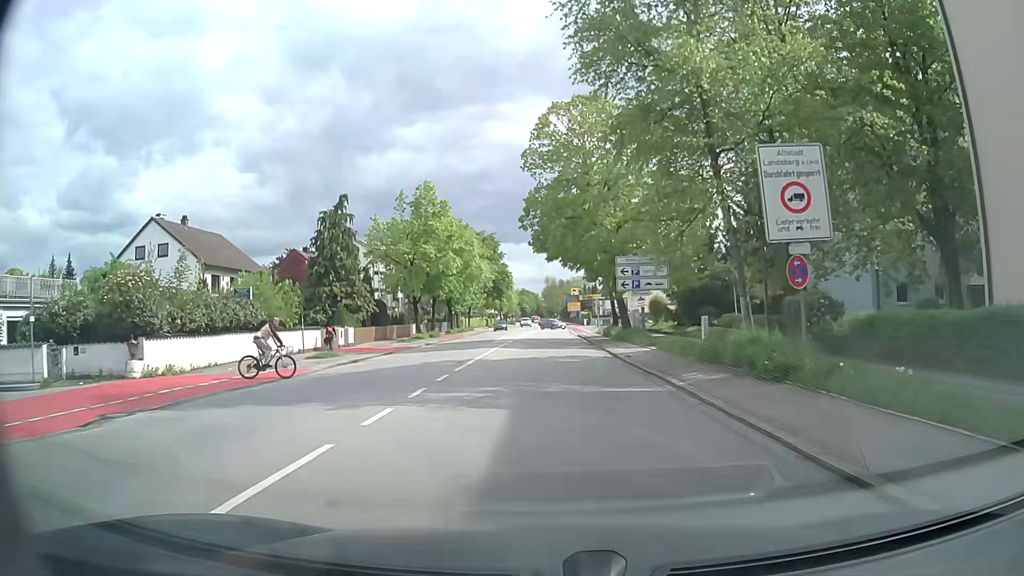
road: secondary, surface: asphalt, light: Day
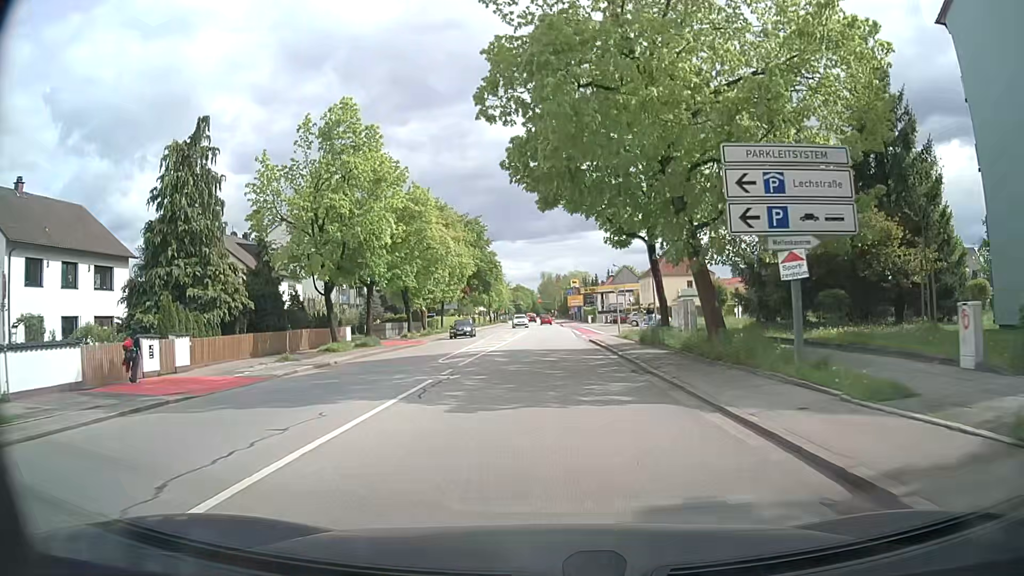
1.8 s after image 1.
(+0.1, +21.0) m; +1°
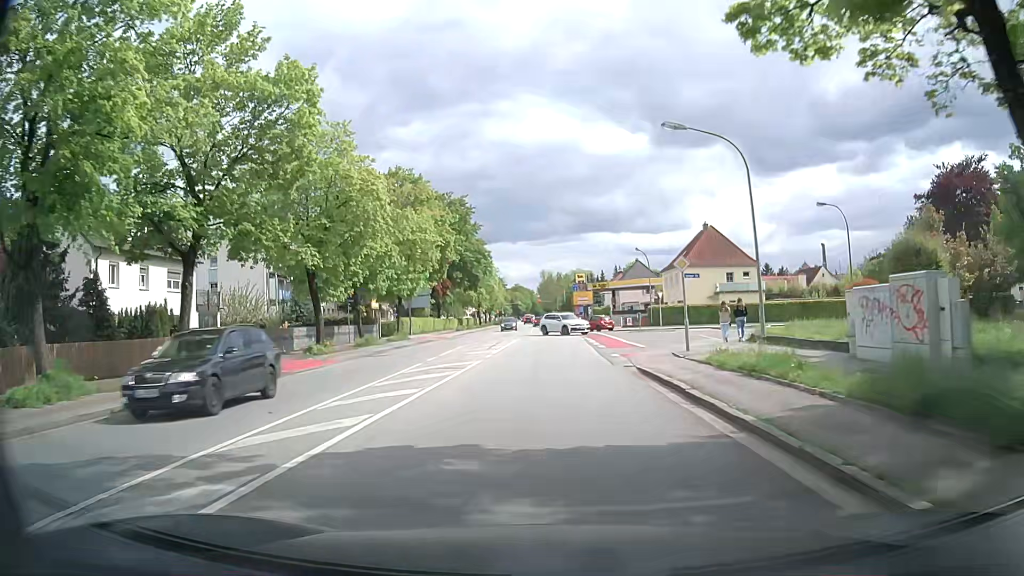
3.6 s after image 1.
(-0.2, +21.2) m; -1°
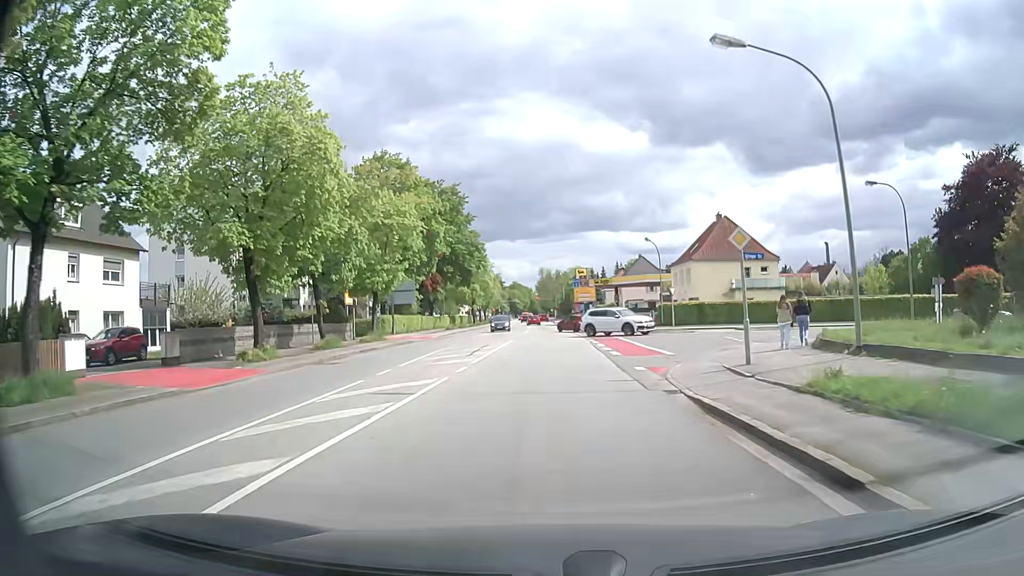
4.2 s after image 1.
(0.0, +7.0) m; 0°
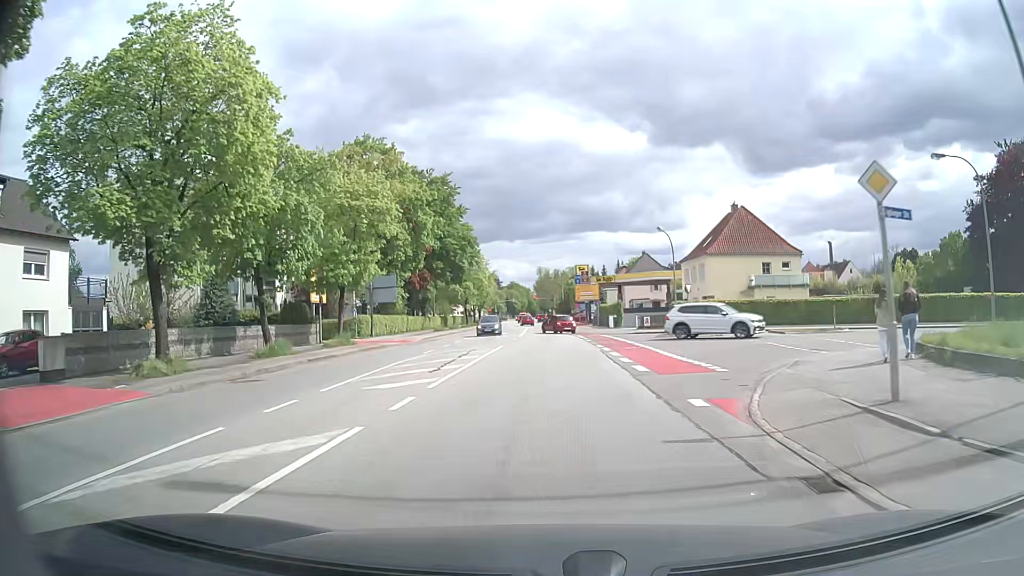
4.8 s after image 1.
(0.0, +6.9) m; 0°
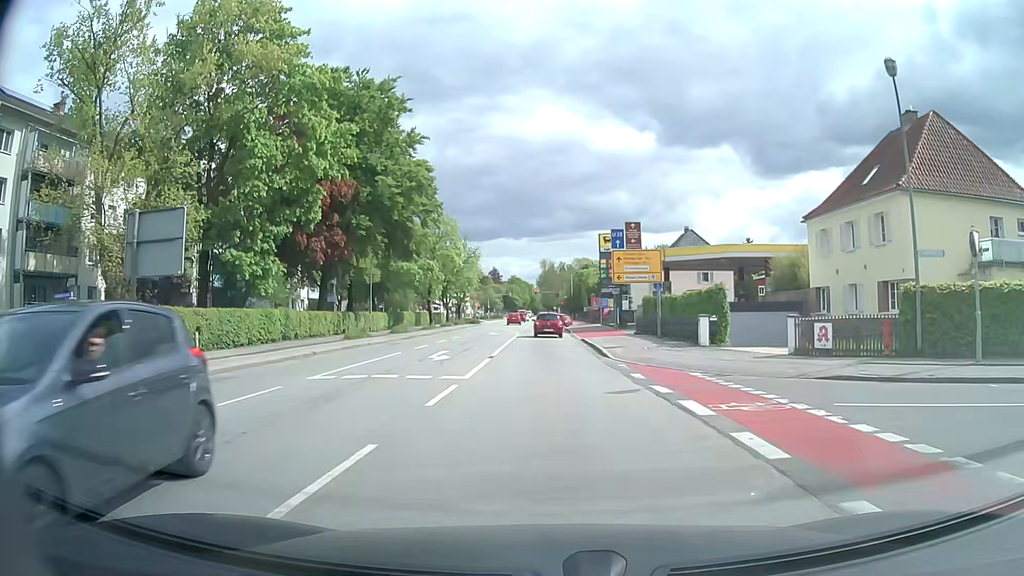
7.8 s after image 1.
(-0.1, +33.9) m; 0°
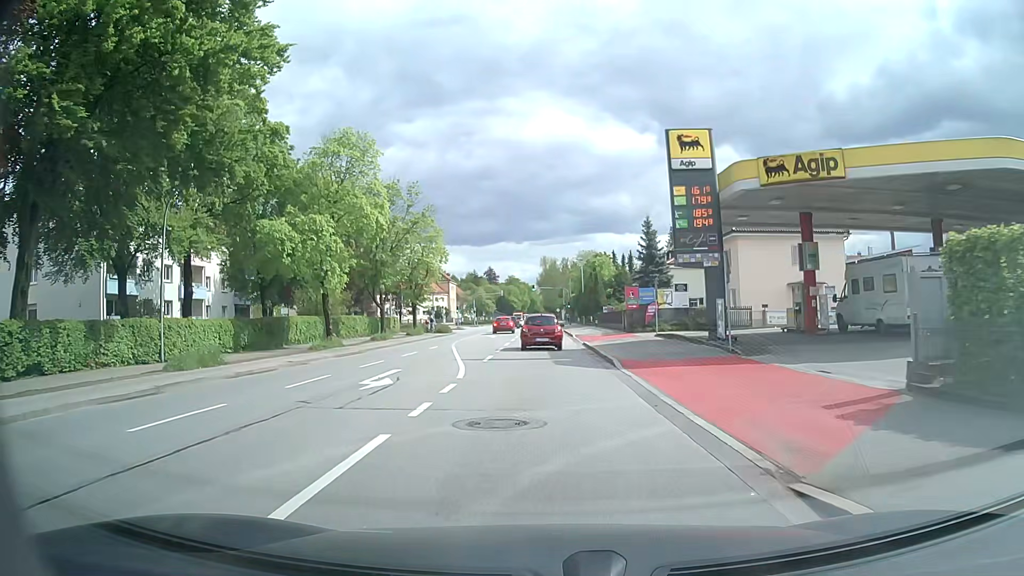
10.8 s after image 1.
(0.0, +32.2) m; 0°
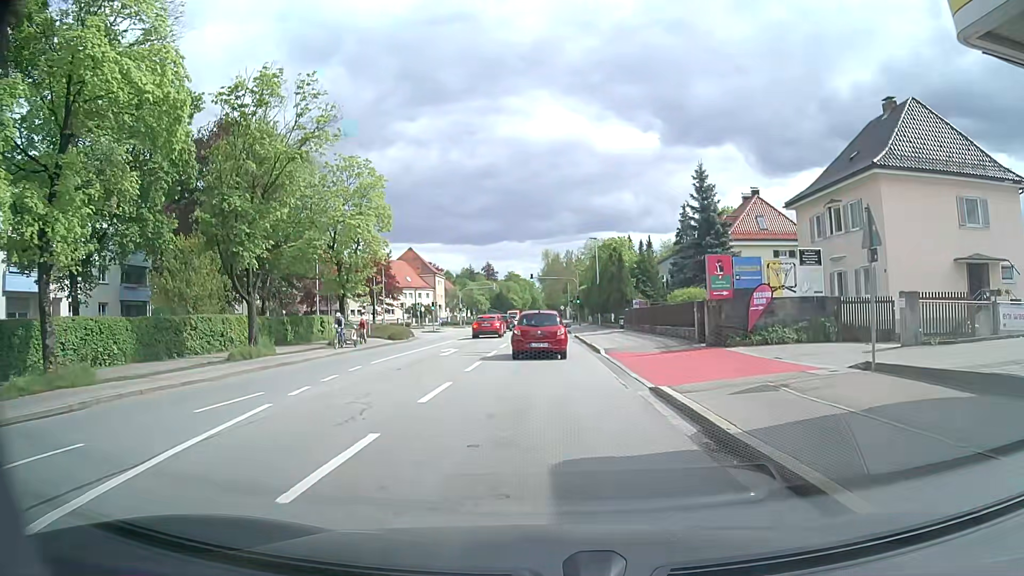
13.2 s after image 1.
(-0.1, +22.0) m; -1°
(0, +10) (0, +20) (0, +30) (0, +40) (0, +50) (0, +60) (0, +70) (0, +80) (0, +90) (0, +100) m
